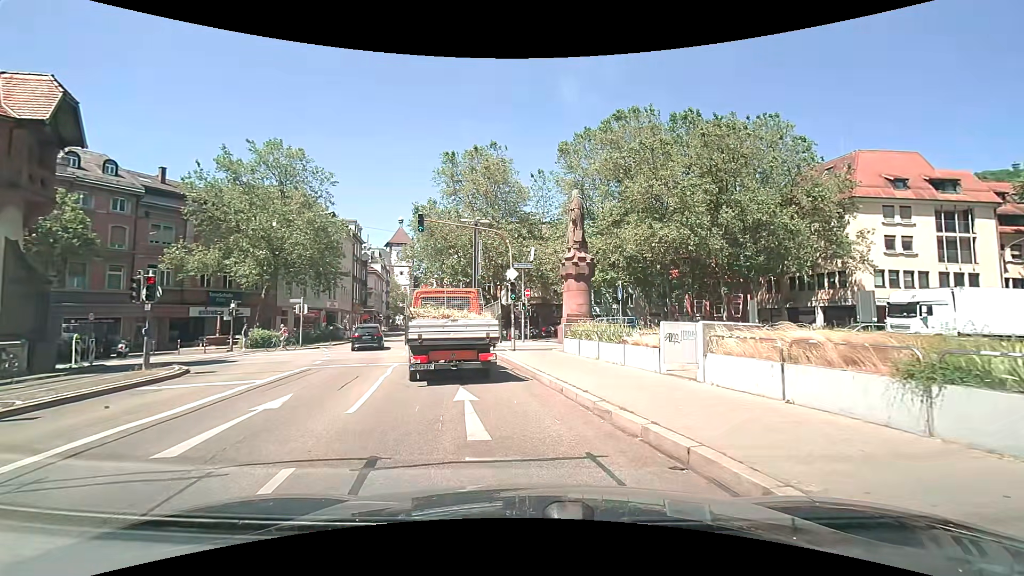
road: primary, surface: asphalt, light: Day
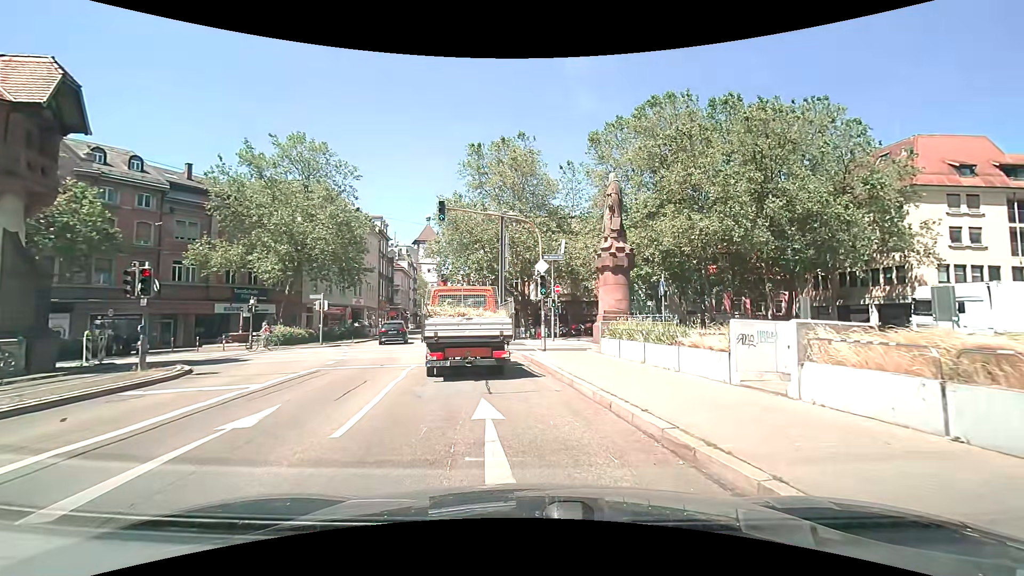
(-0.1, +2.1) m; -2°
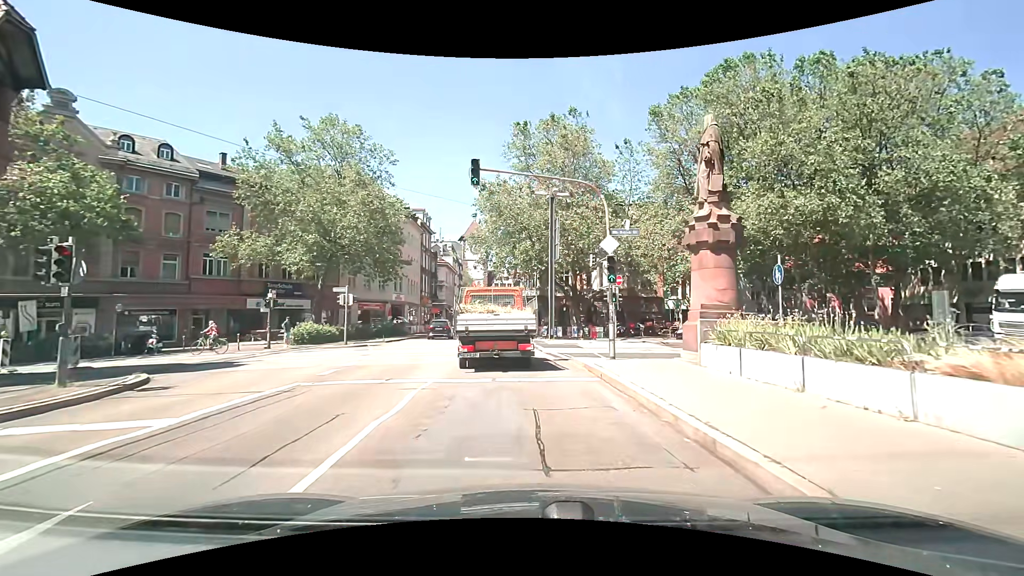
(-0.3, +5.0) m; -6°
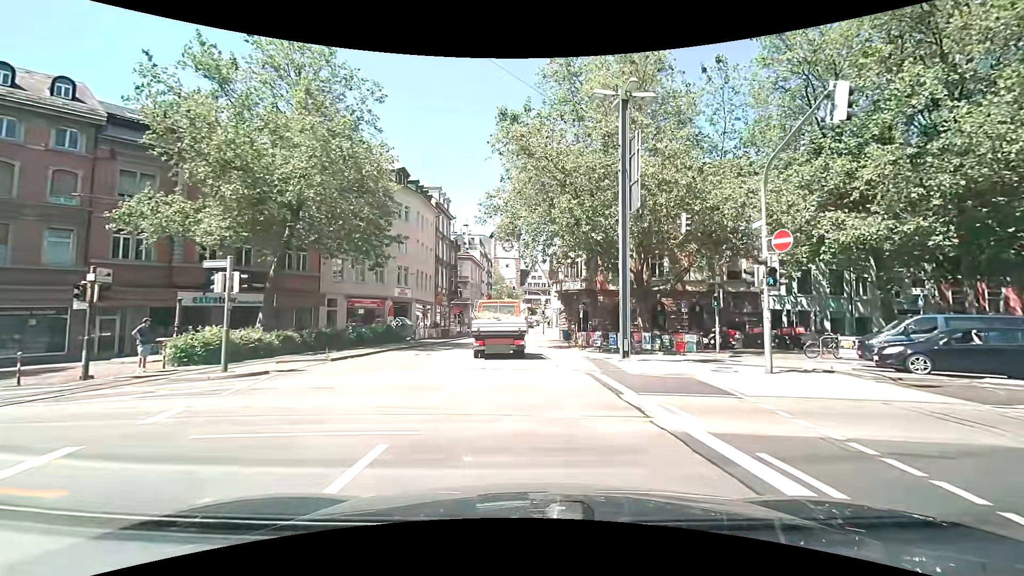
(-0.5, +14.7) m; -3°
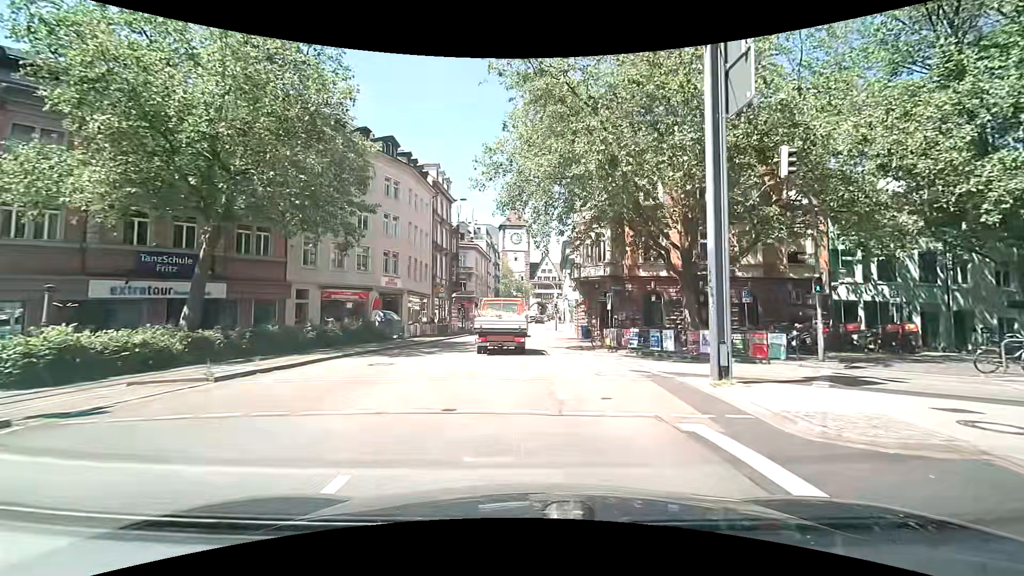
(-0.2, +7.8) m; -2°
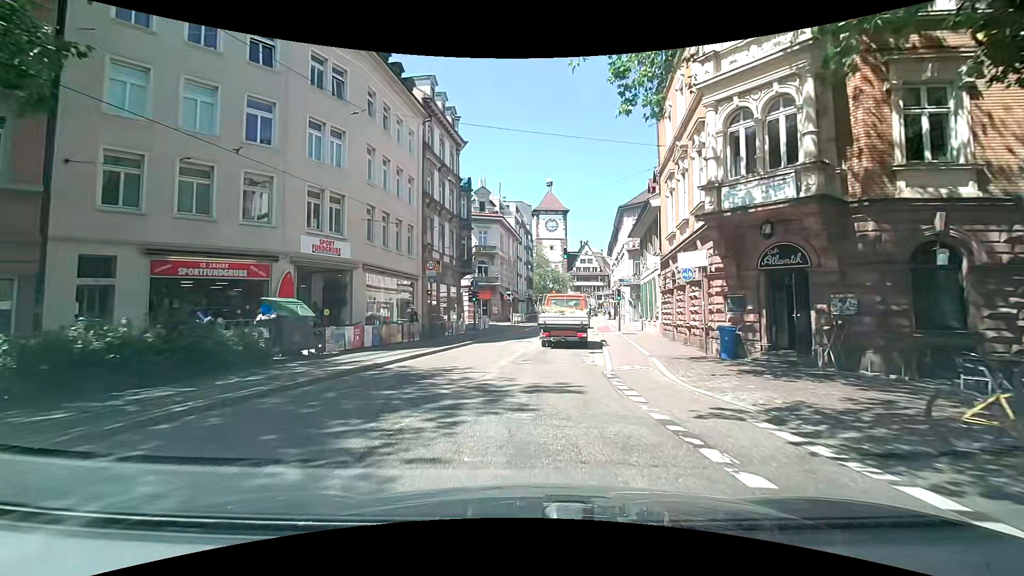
(-0.6, +20.3) m; -2°
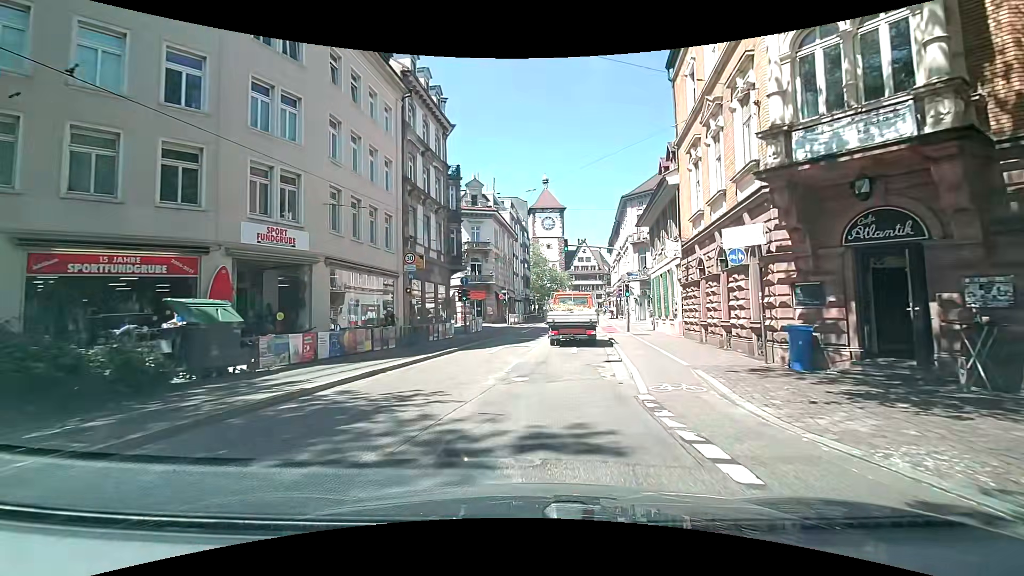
(-0.1, +4.2) m; -2°
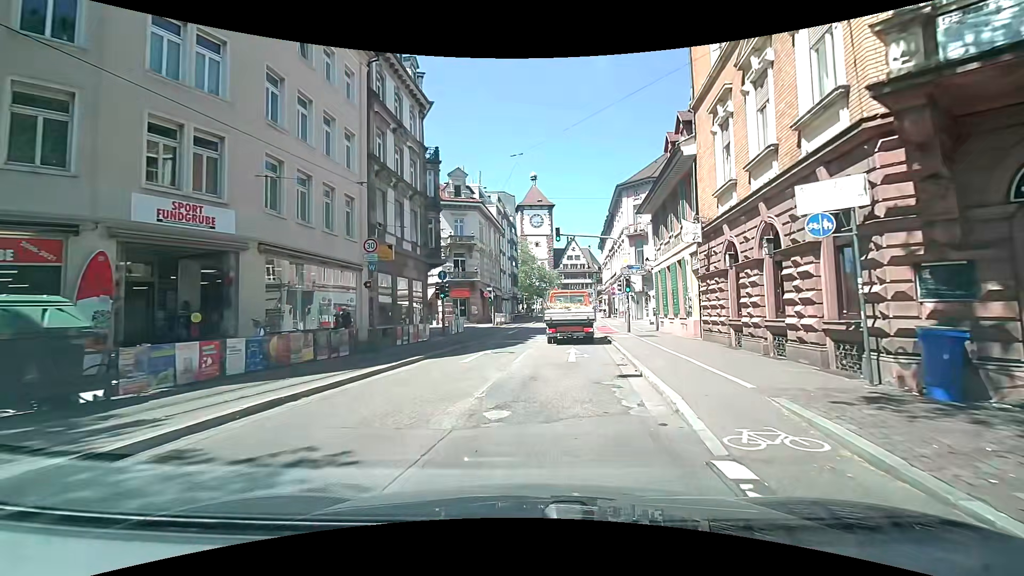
(0.0, +4.1) m; +2°
